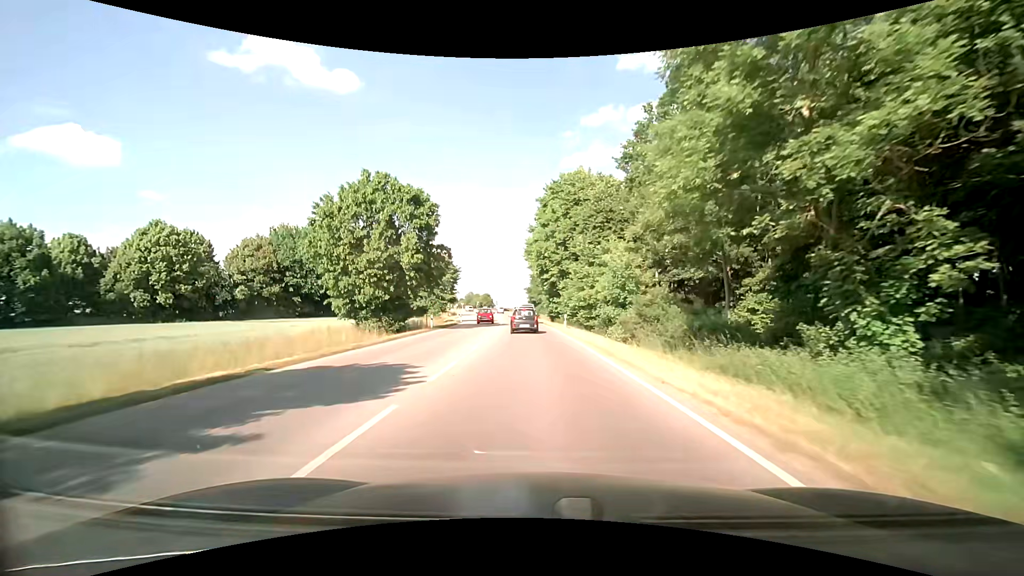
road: secondary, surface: asphalt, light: Day
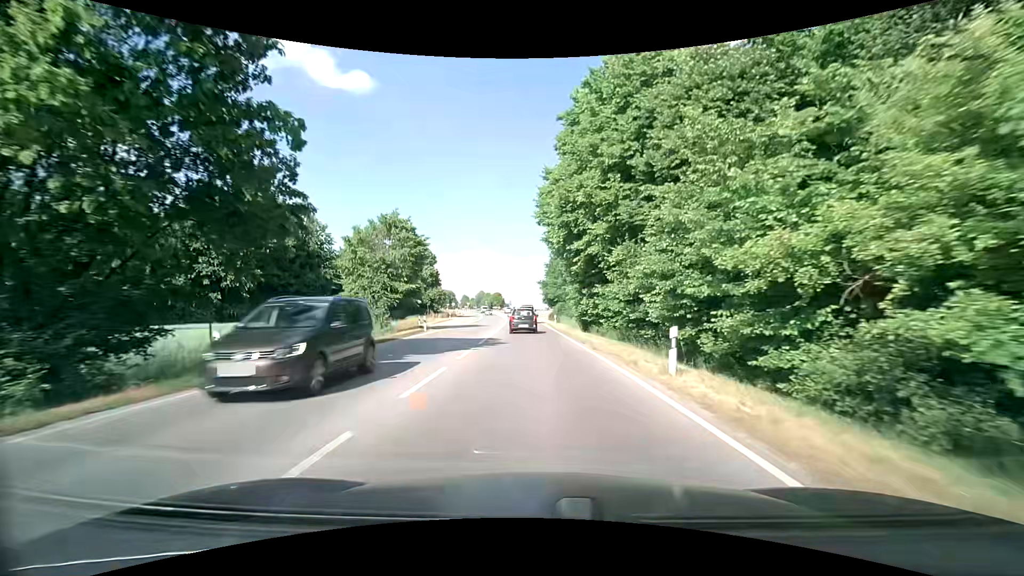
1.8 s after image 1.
(-0.3, +25.7) m; -2°
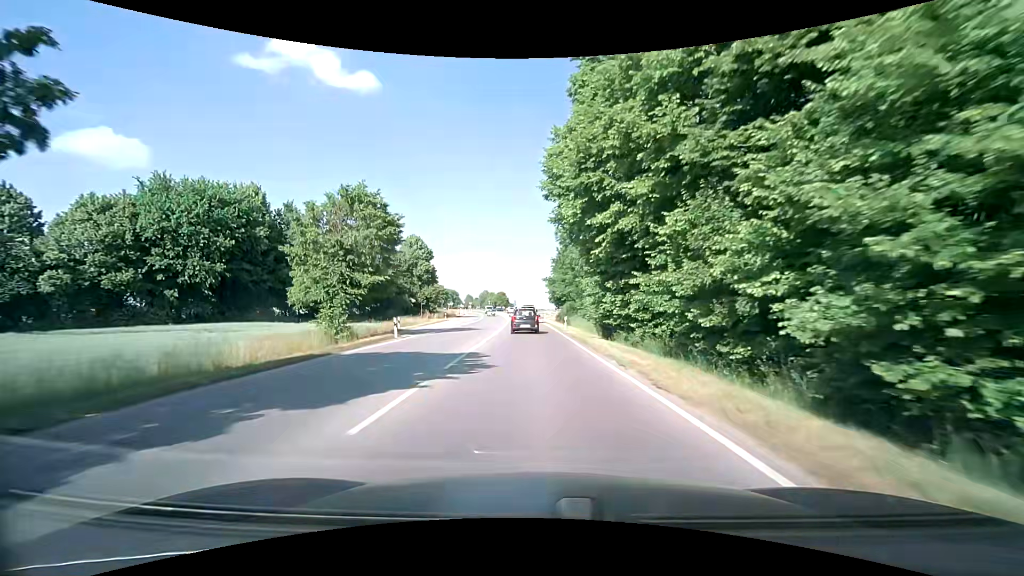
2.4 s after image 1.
(0.0, +8.3) m; -1°
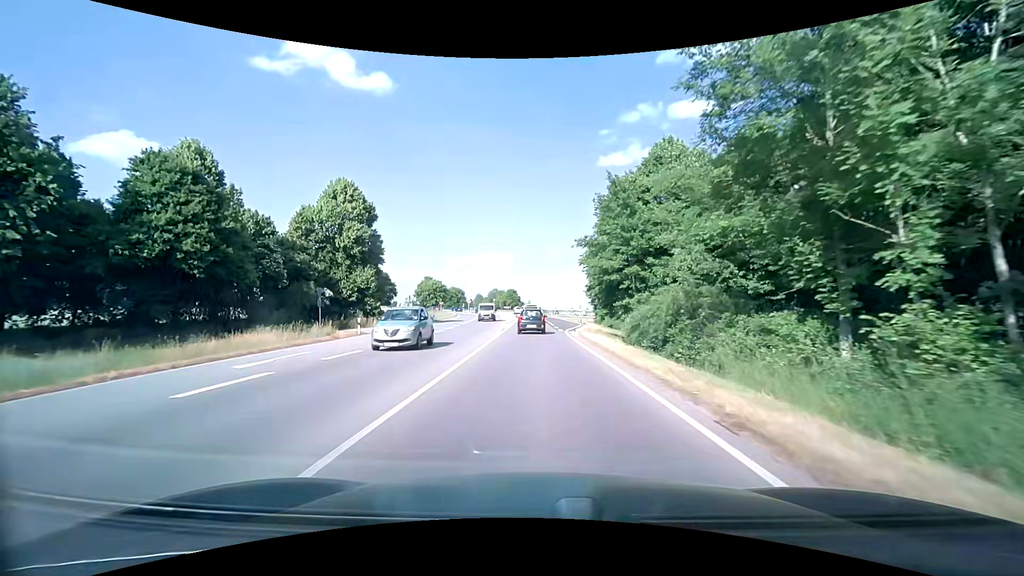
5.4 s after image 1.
(-0.7, +39.5) m; -1°
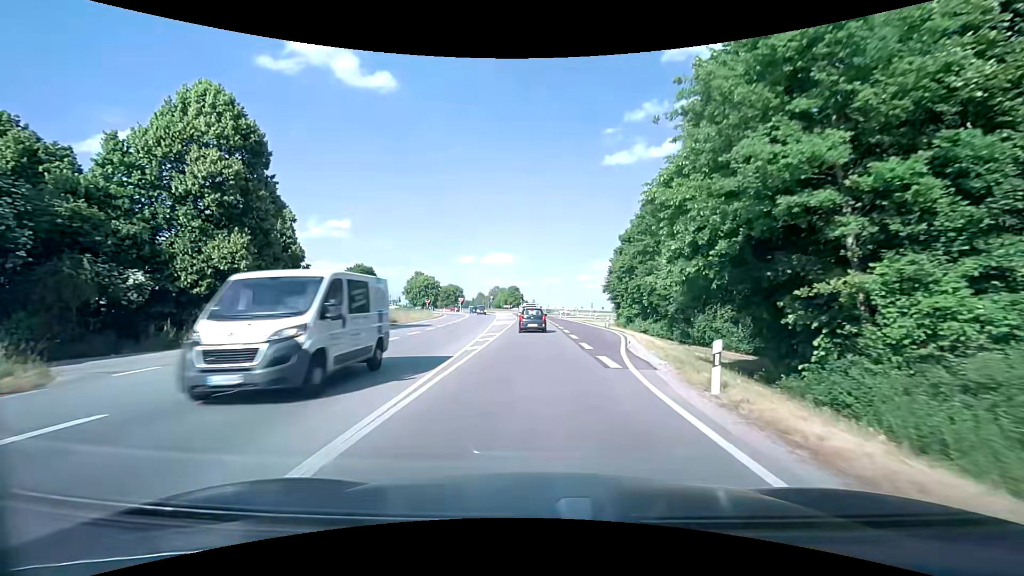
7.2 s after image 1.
(-0.2, +22.2) m; -1°
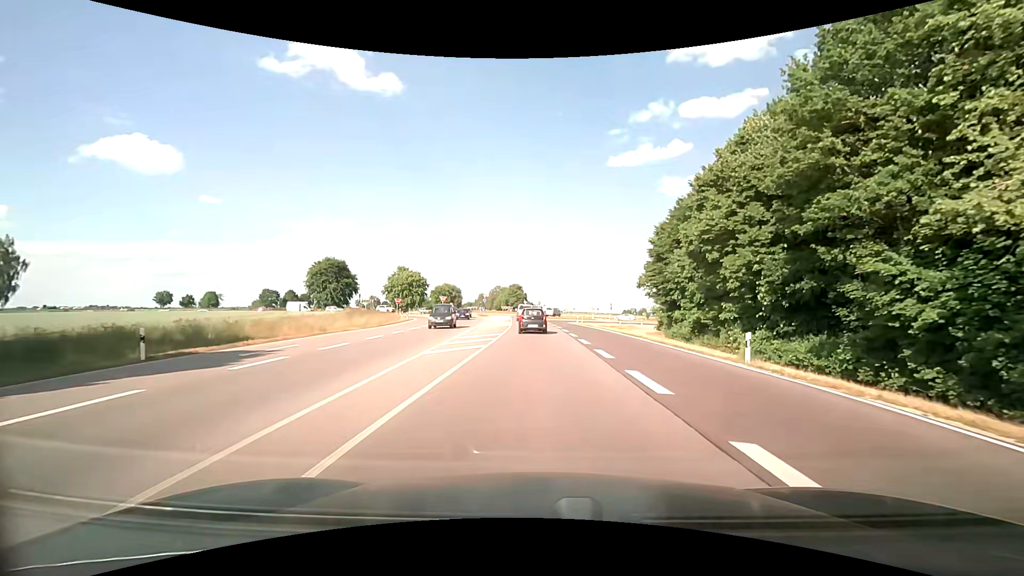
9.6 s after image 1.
(-0.1, +27.9) m; 0°
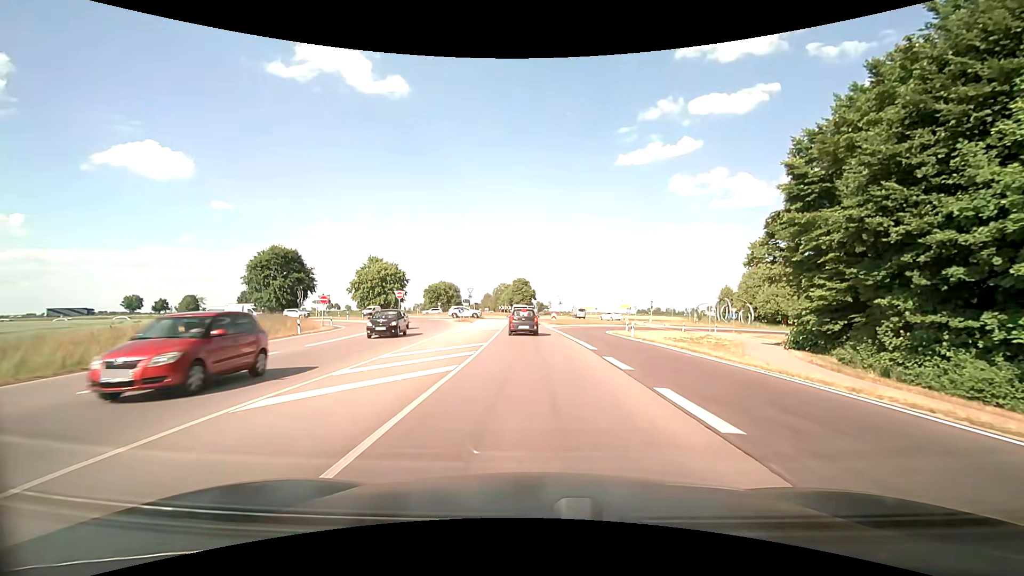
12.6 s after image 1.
(-0.2, +32.5) m; -1°
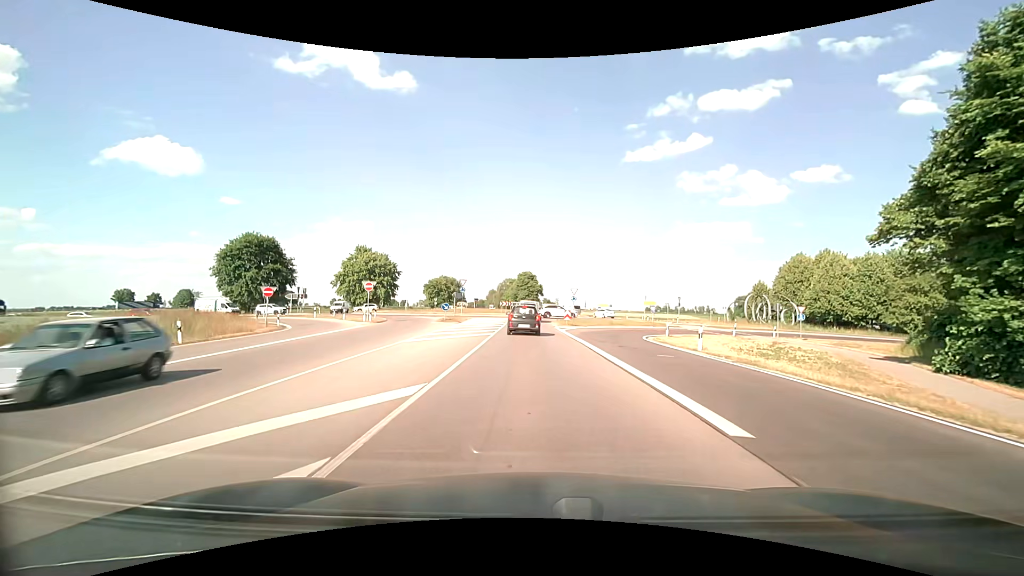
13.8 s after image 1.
(-0.1, +12.1) m; -1°
